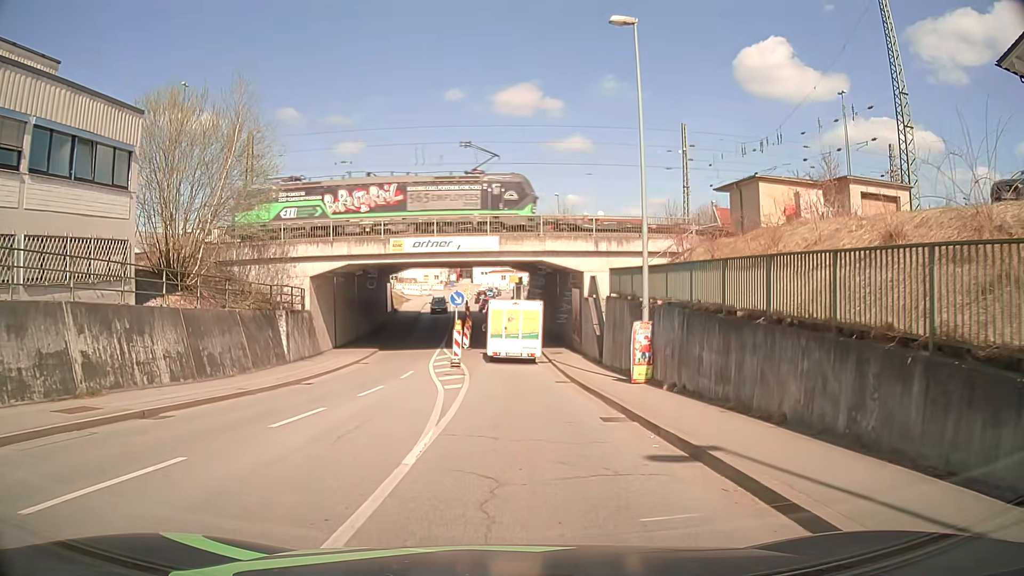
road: tertiary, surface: asphalt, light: Day
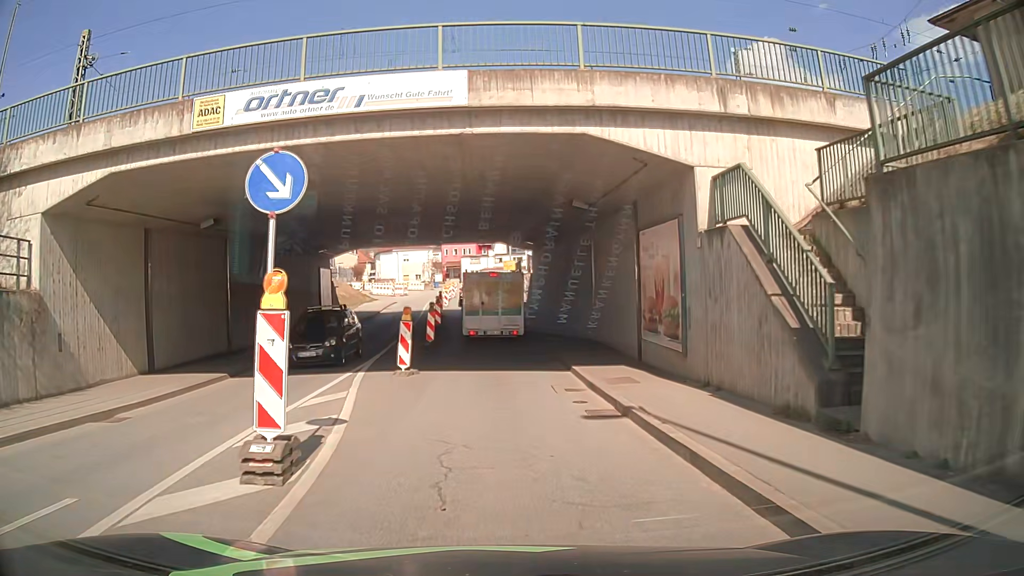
(+0.1, +20.7) m; 0°
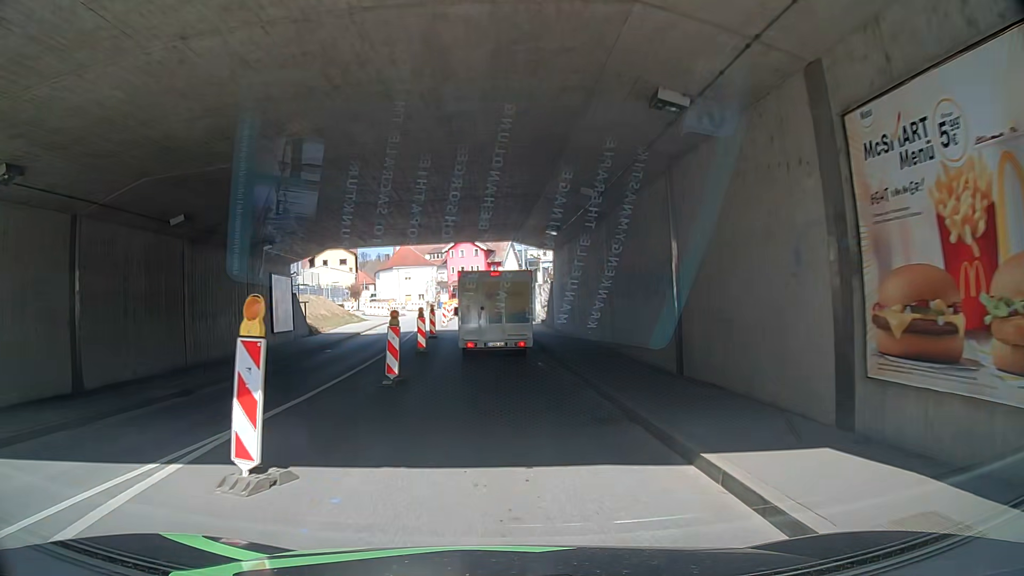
(-0.1, +10.3) m; 0°
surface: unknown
